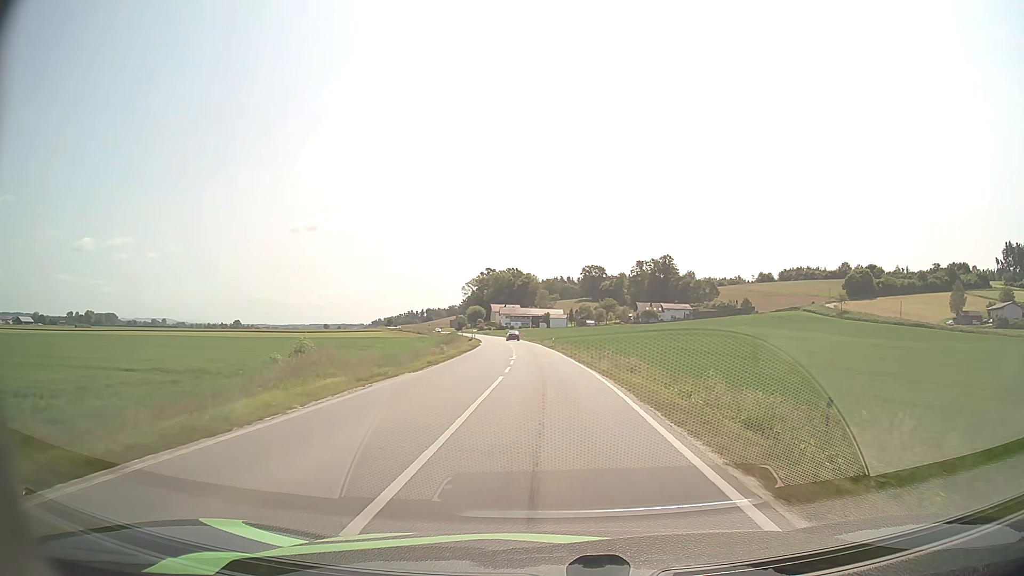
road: secondary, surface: asphalt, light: Day
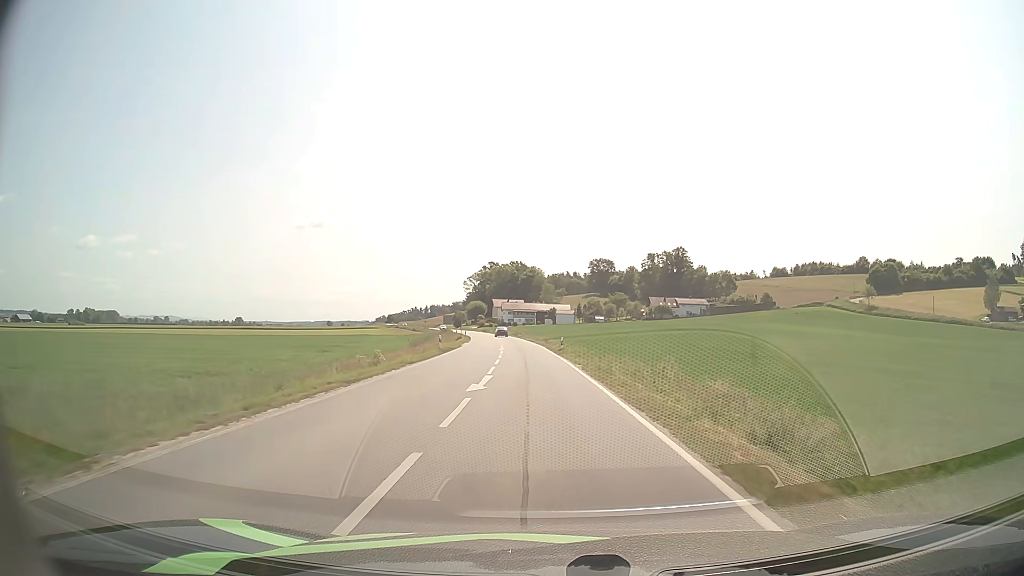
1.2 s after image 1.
(0.0, +19.6) m; 0°
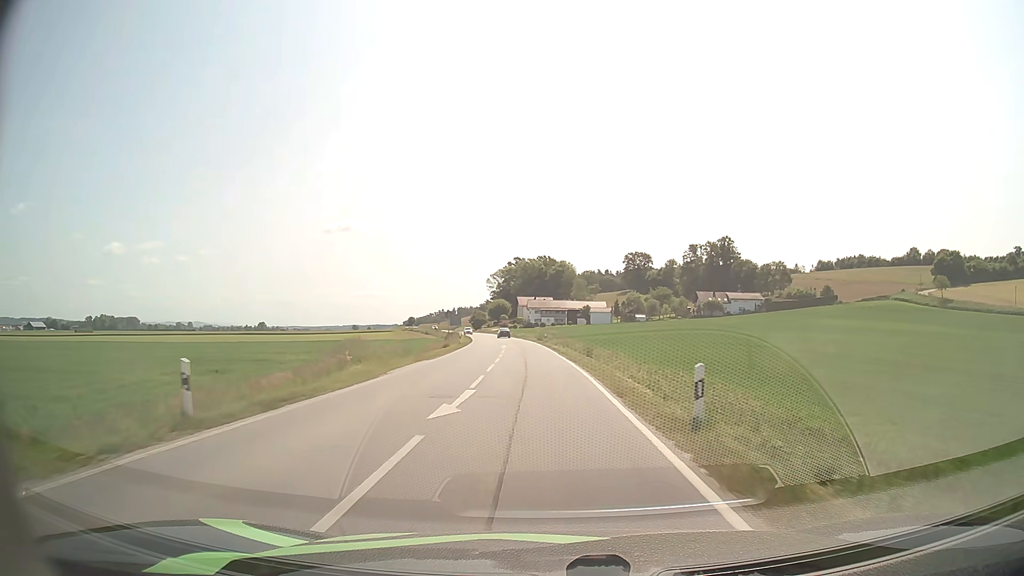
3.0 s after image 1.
(-0.7, +32.7) m; -2°
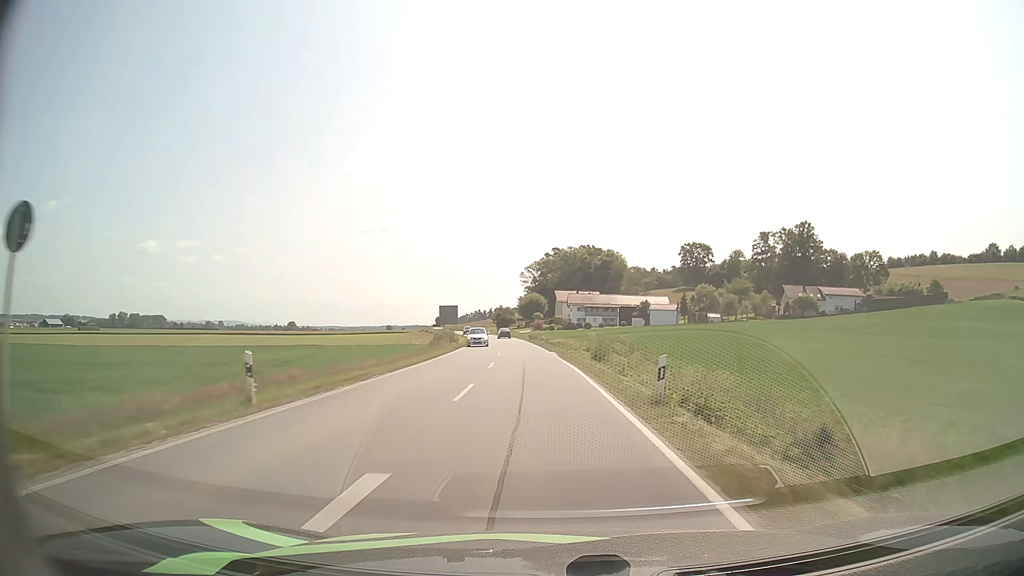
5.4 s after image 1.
(-1.6, +48.1) m; -3°
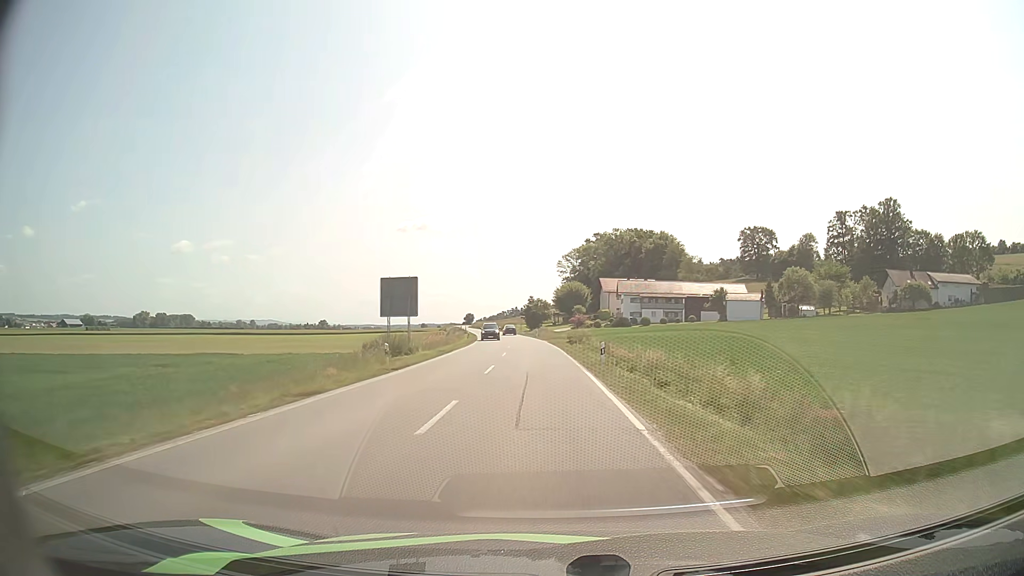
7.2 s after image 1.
(-1.1, +38.1) m; -3°
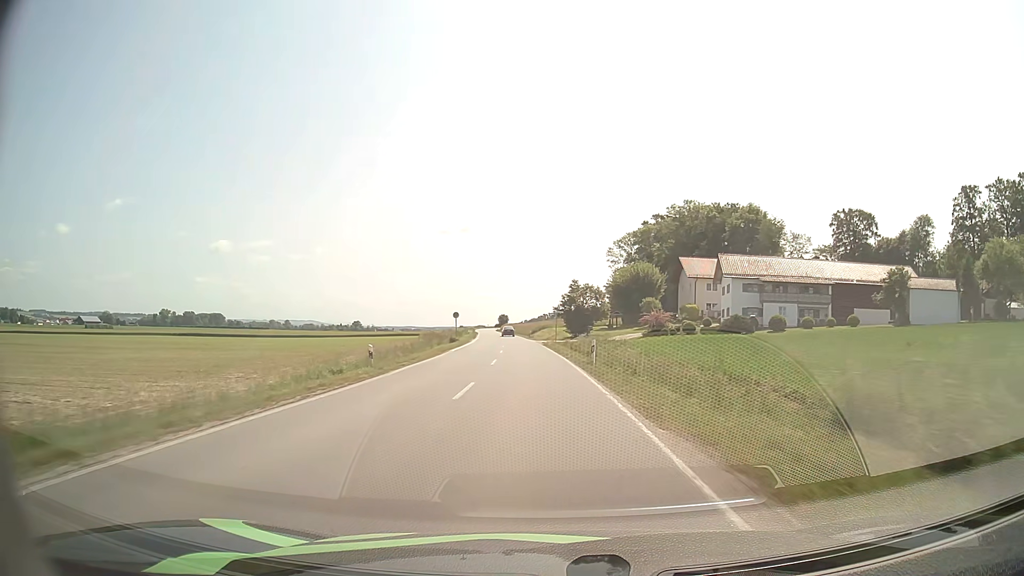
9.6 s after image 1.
(-1.4, +52.6) m; -4°
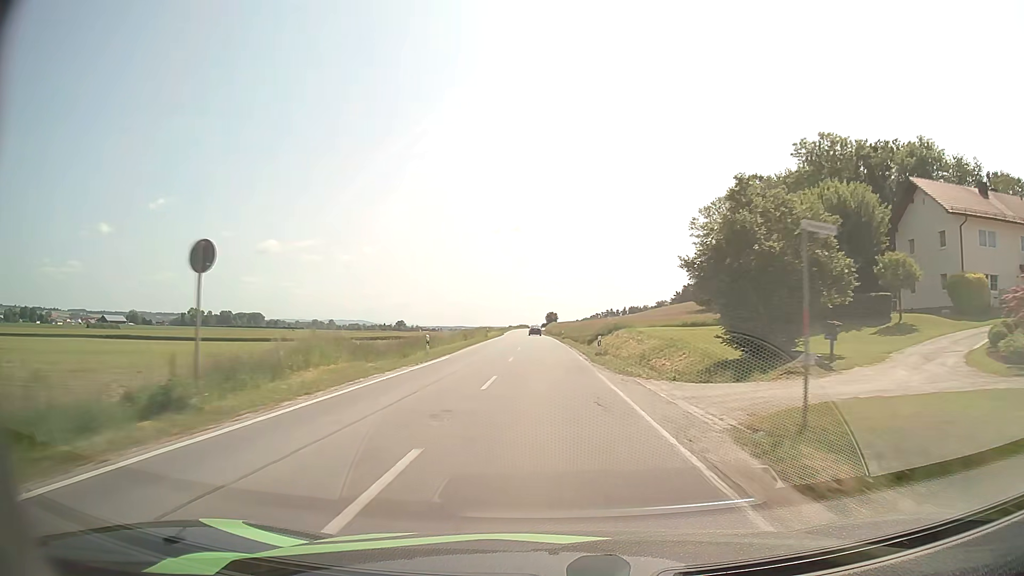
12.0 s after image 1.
(-2.2, +55.4) m; -4°
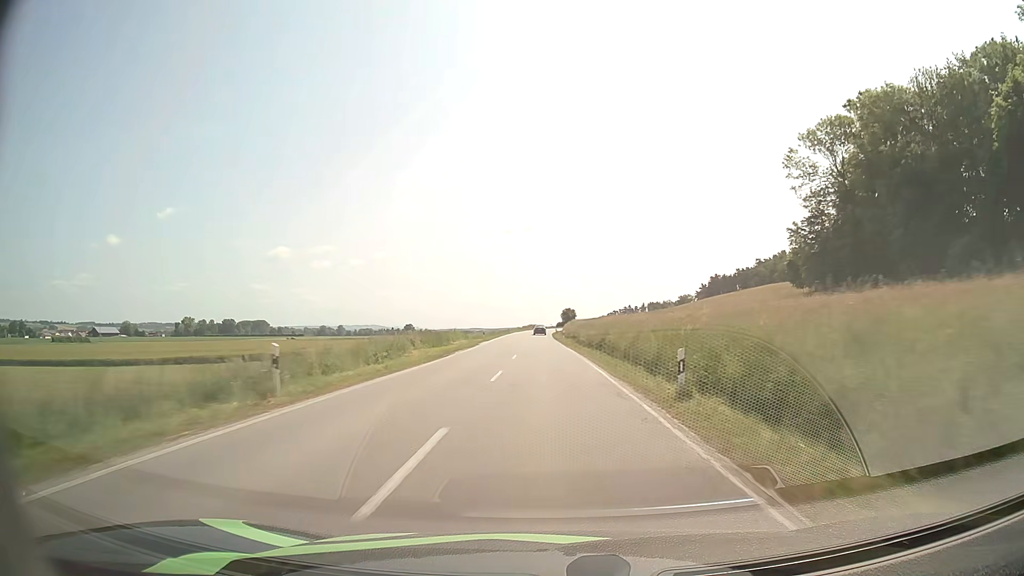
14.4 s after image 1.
(-0.7, +55.7) m; -1°
(0, +10) (0, +20) (0, +30) (0, +40) (0, +50) (-1, +60) (-1, +70) (-1, +80) (-1, +90) (-1, +100) m
